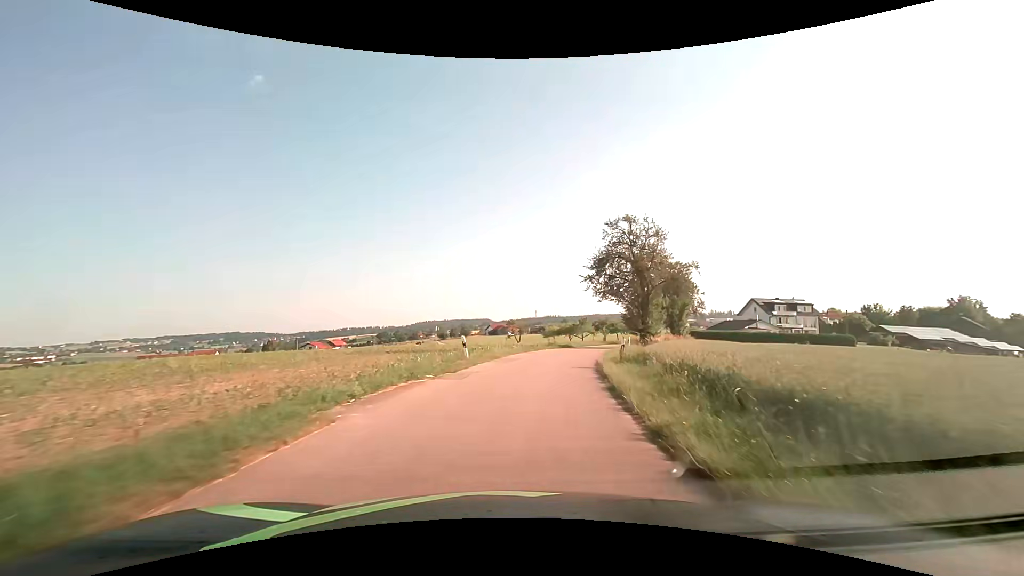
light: Day
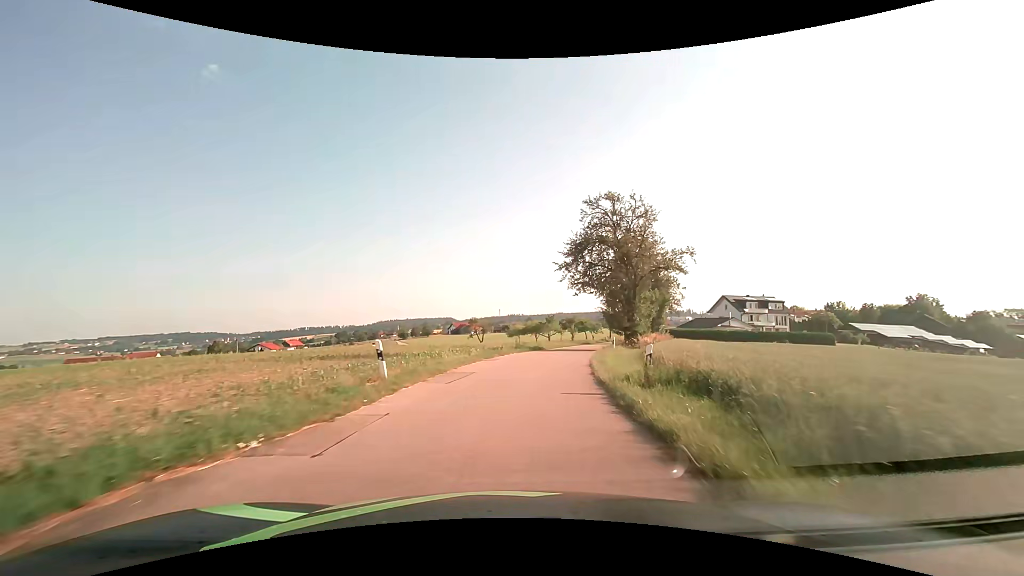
(+0.3, +7.7) m; +4°
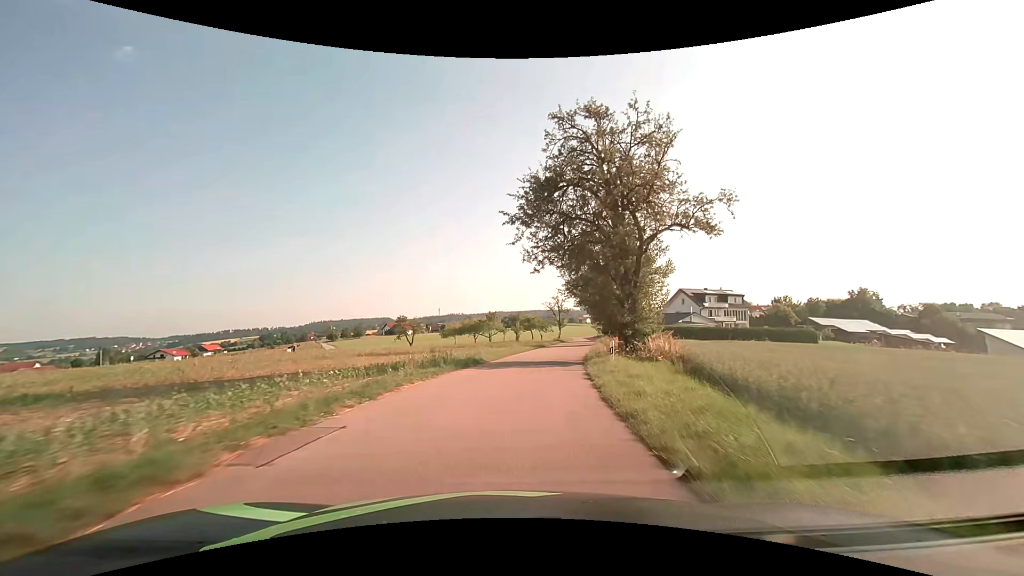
(+1.0, +15.4) m; +7°
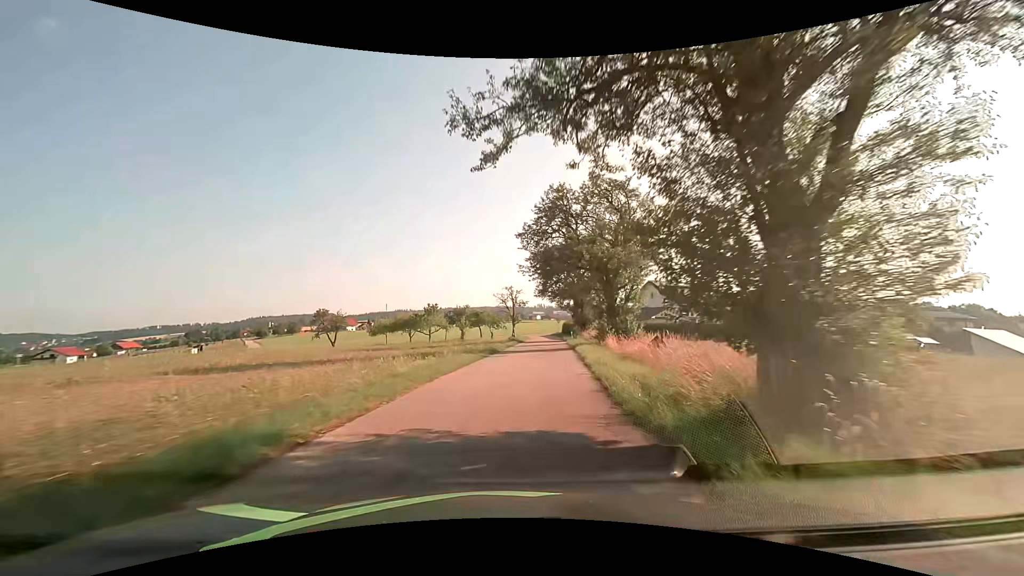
(+0.7, +15.7) m; +5°
(0, +10) (+1, +20) (+2, +30) (+3, +40) (+4, +50) (+5, +60) (+6, +70) (+6, +80) (+6, +90) (+7, +100) m
